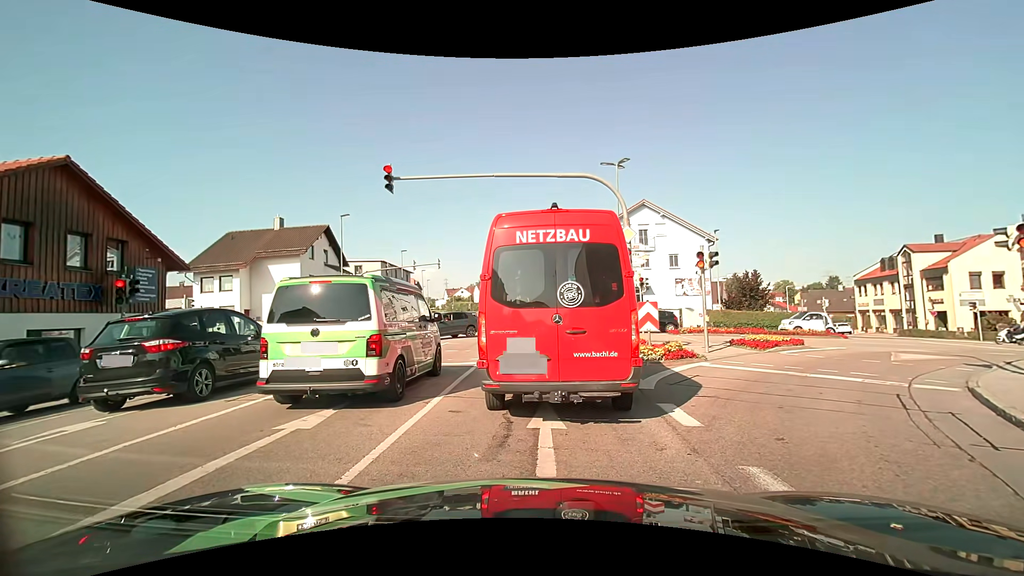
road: tertiary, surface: asphalt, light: Day
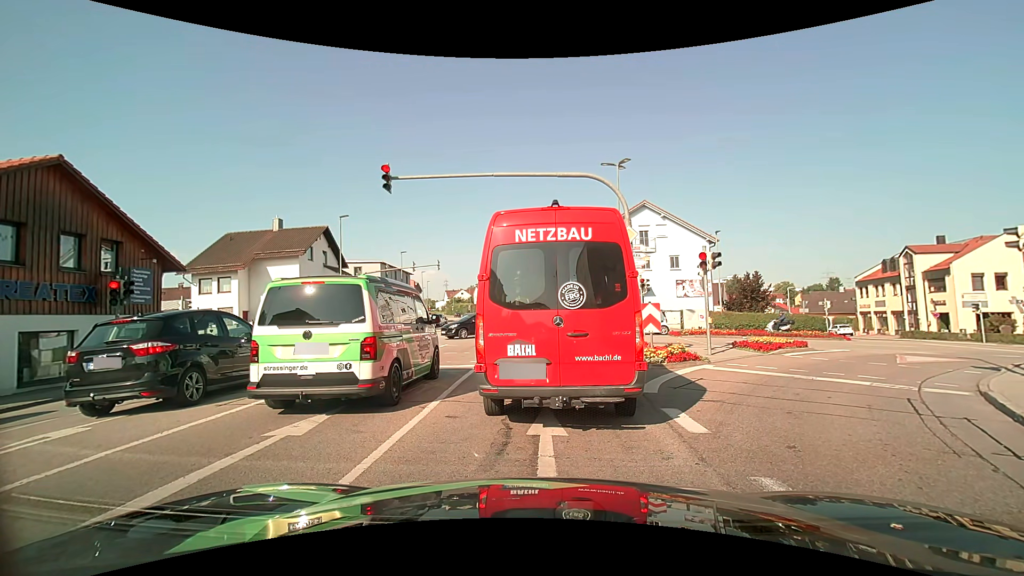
(0.0, +0.3) m; 0°
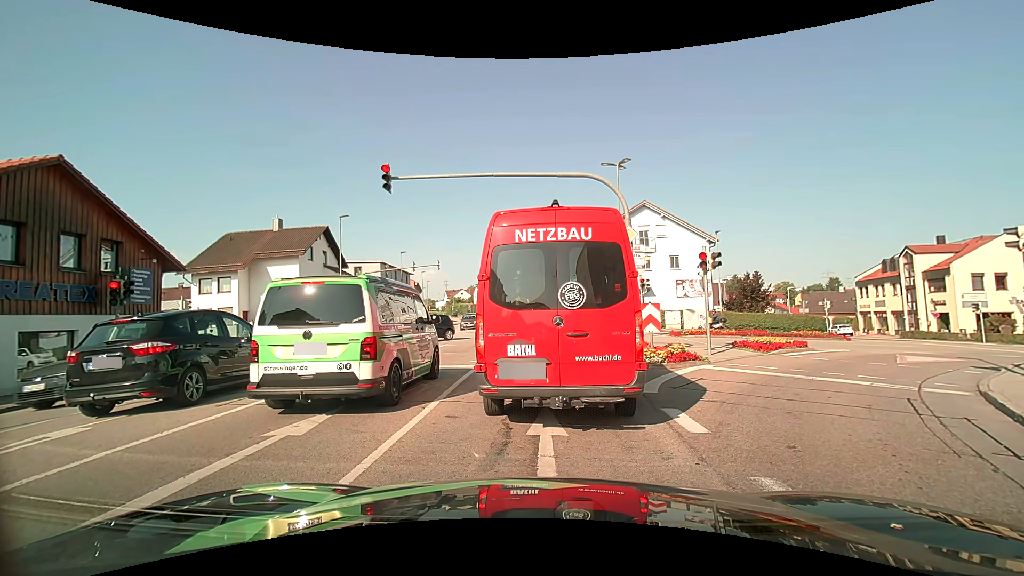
(0.0, 0.0) m; 0°
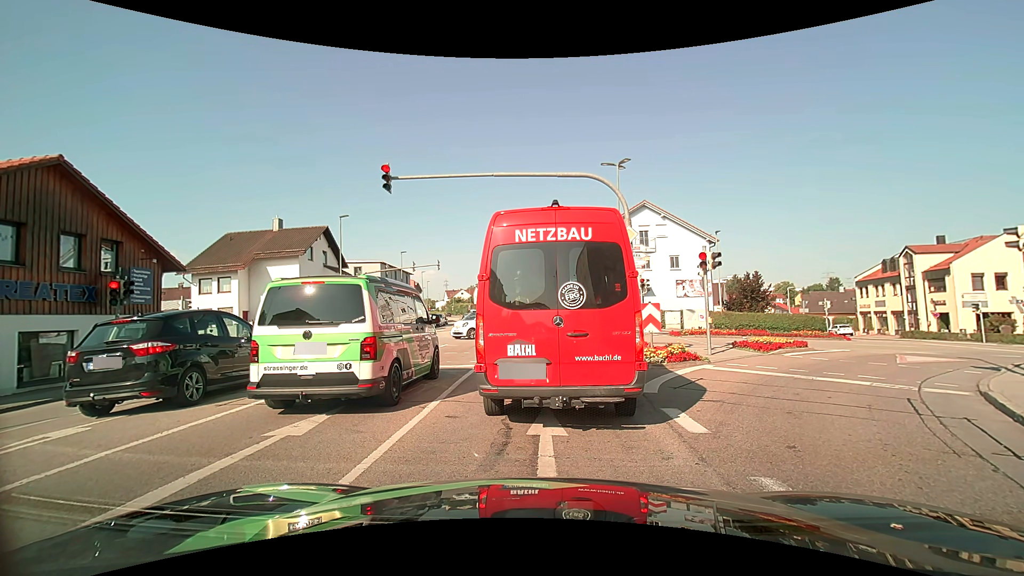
(0.0, 0.0) m; 0°
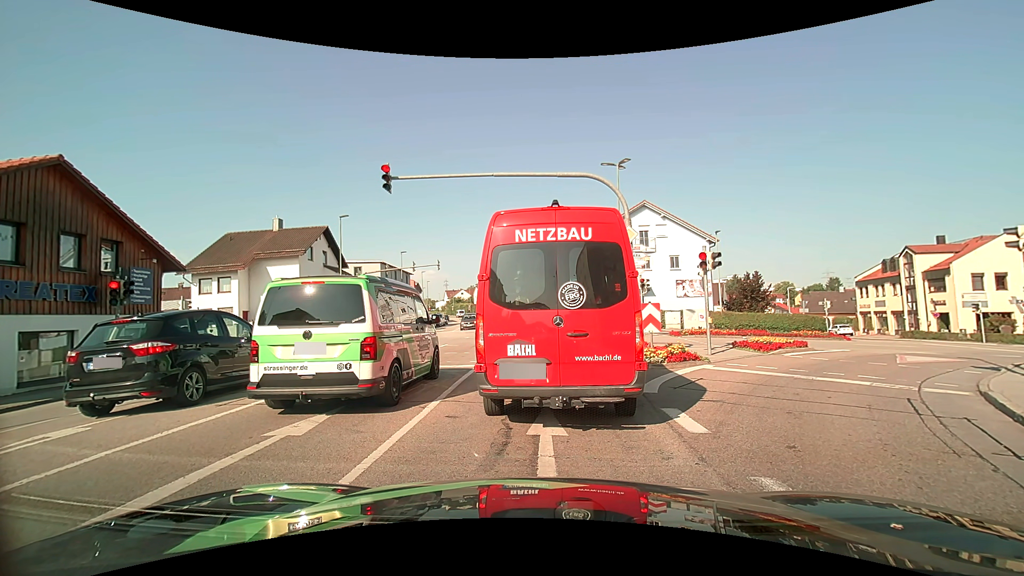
(0.0, 0.0) m; 0°
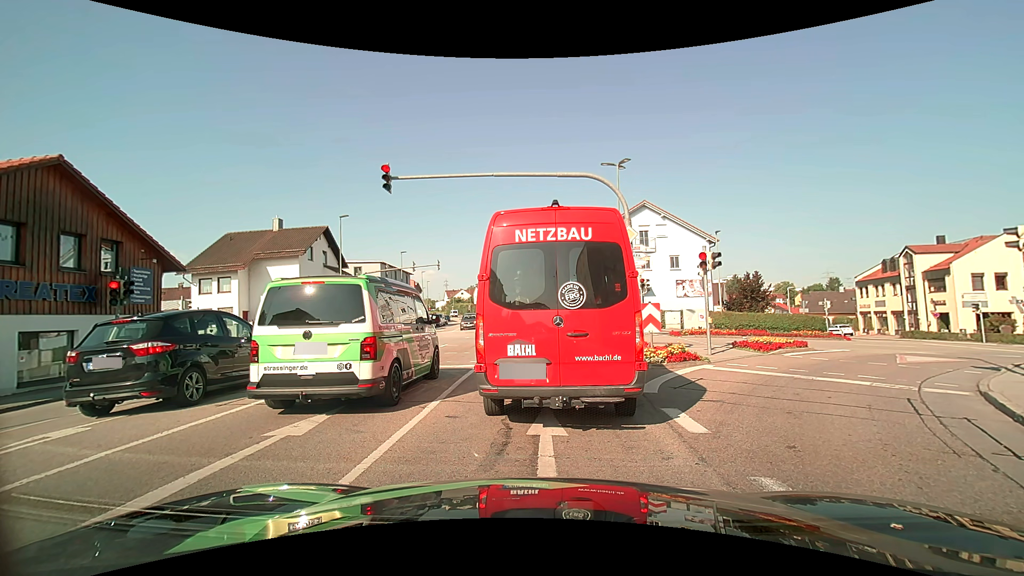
(0.0, 0.0) m; 0°
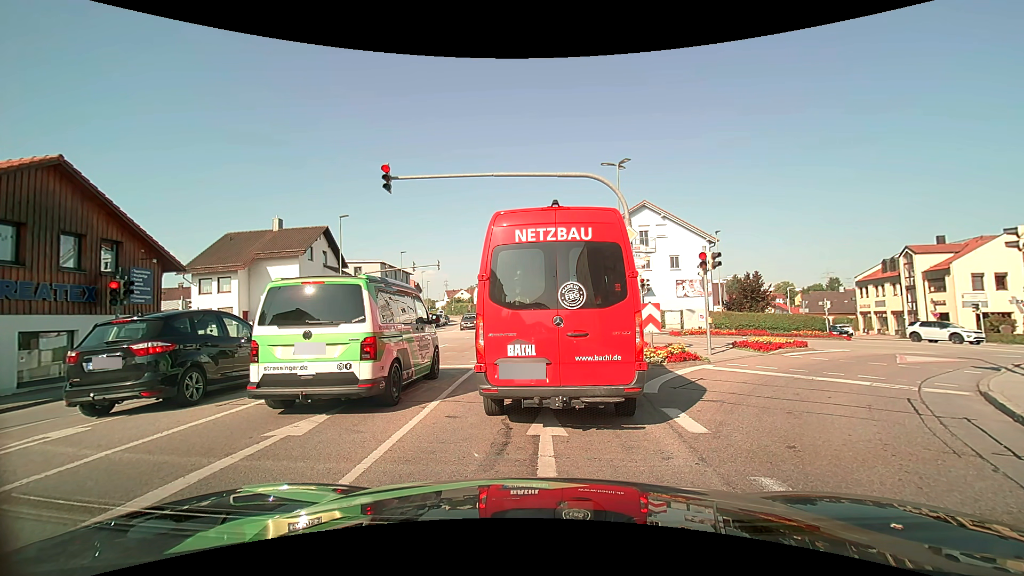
(0.0, 0.0) m; 0°
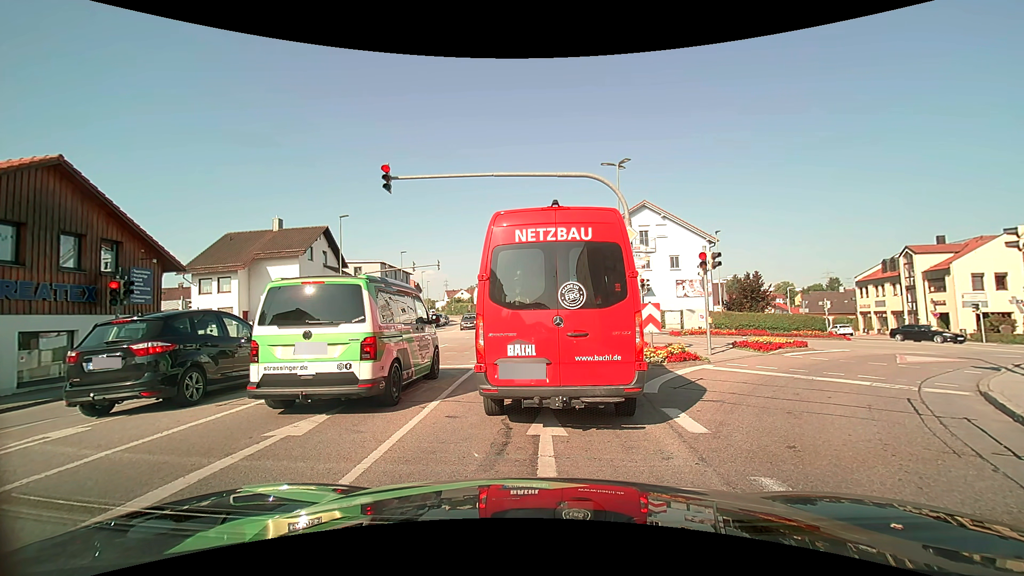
(0.0, 0.0) m; 0°
